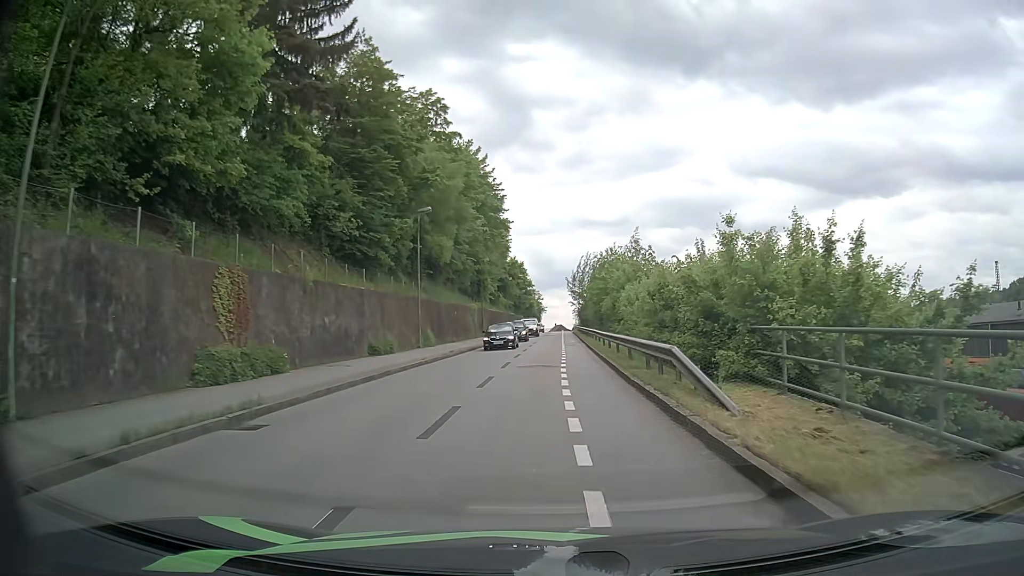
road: residential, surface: asphalt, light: Day
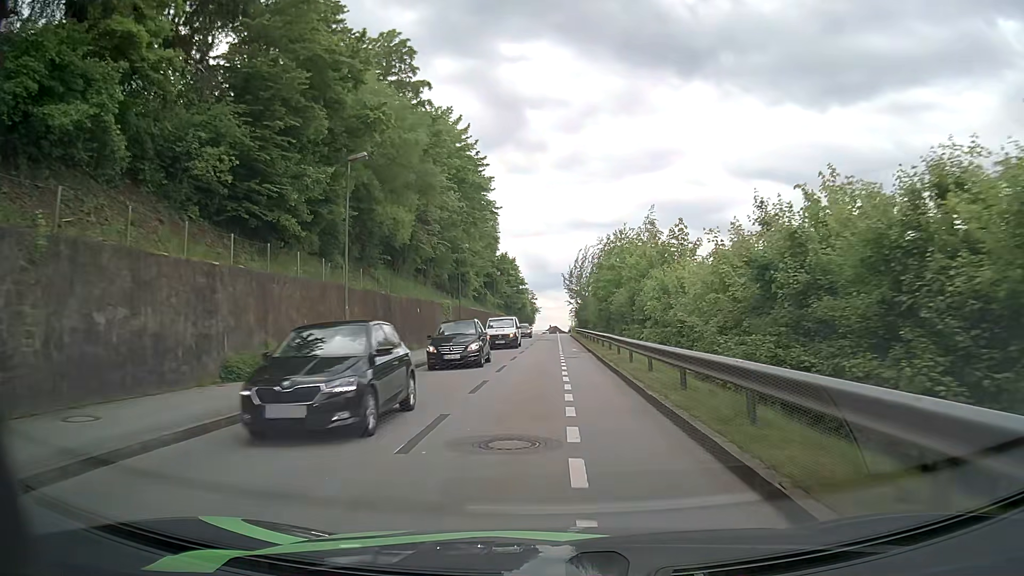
(0.0, +12.9) m; 0°
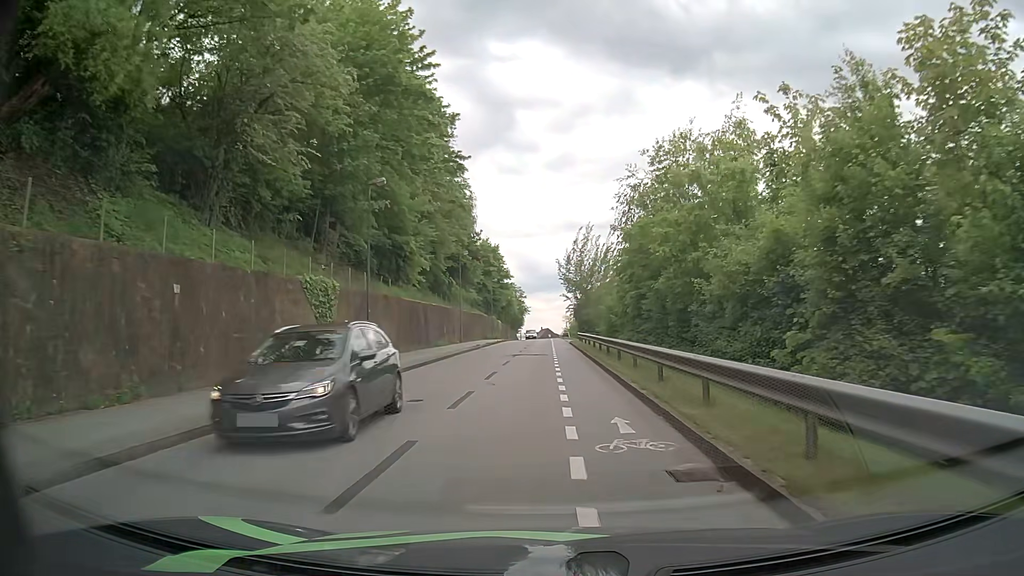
(+0.1, +26.2) m; 0°
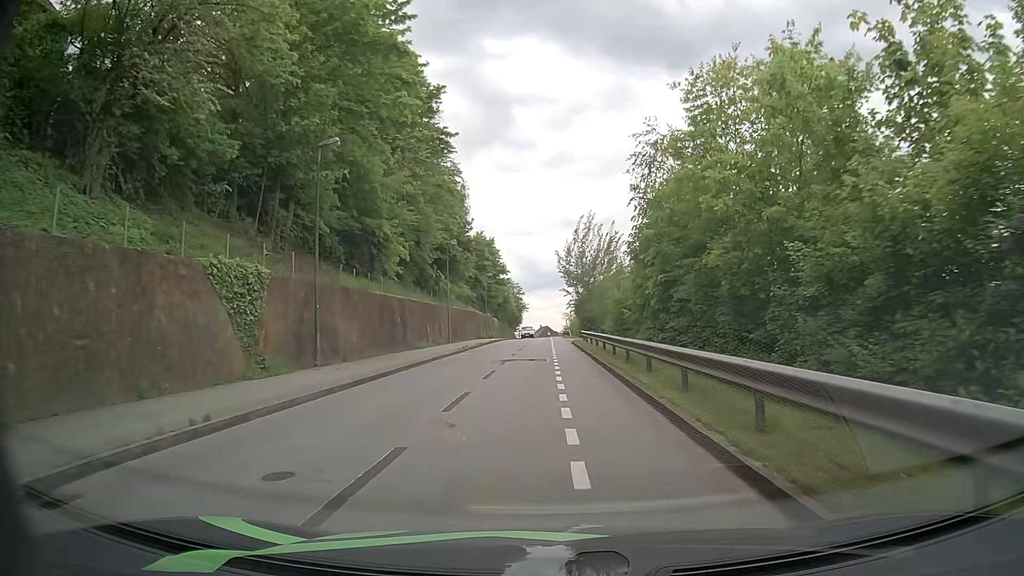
(+0.1, +6.6) m; +1°
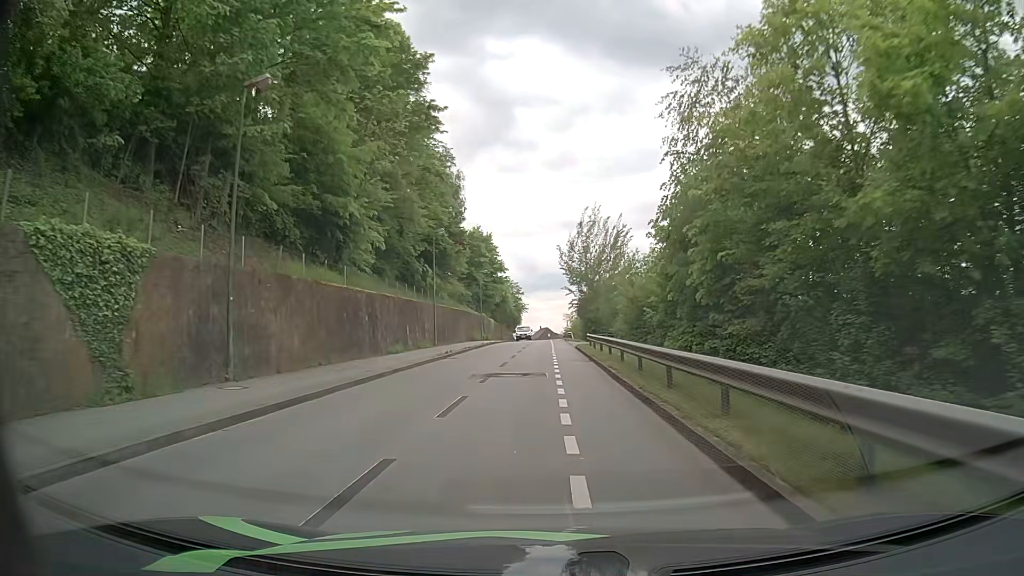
(-0.1, +6.6) m; -1°
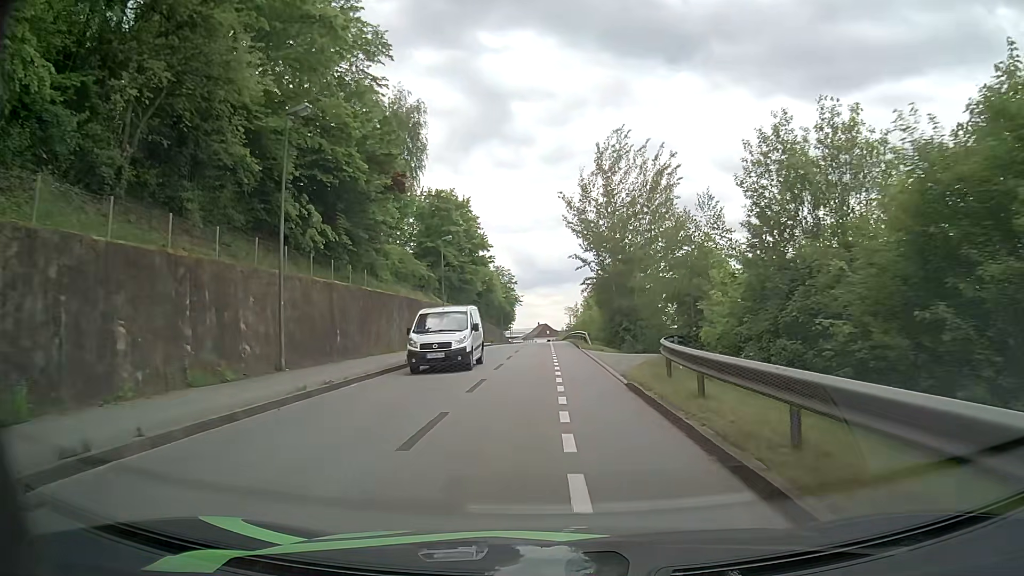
(-0.1, +26.8) m; -1°
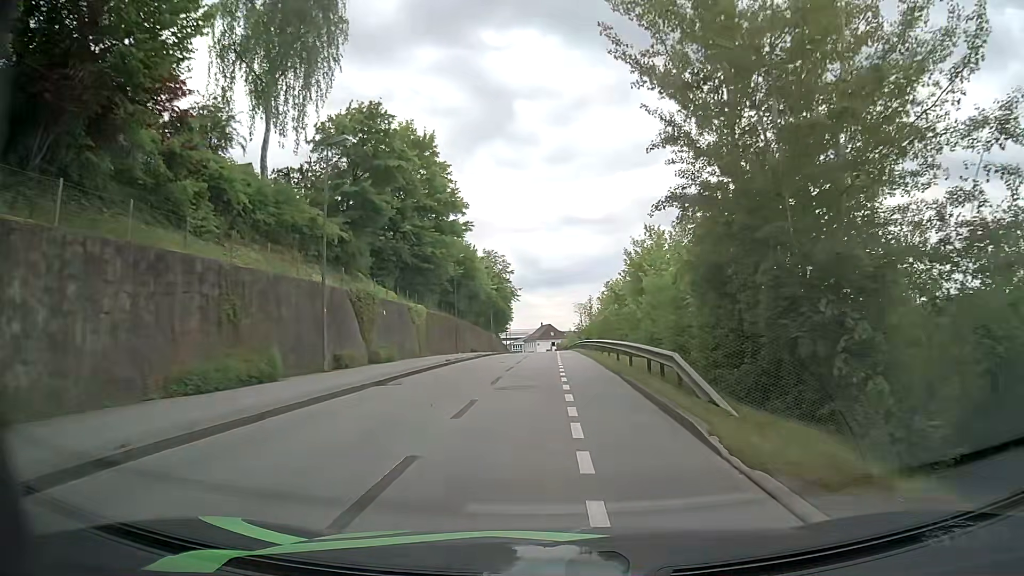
(+0.4, +27.3) m; 0°
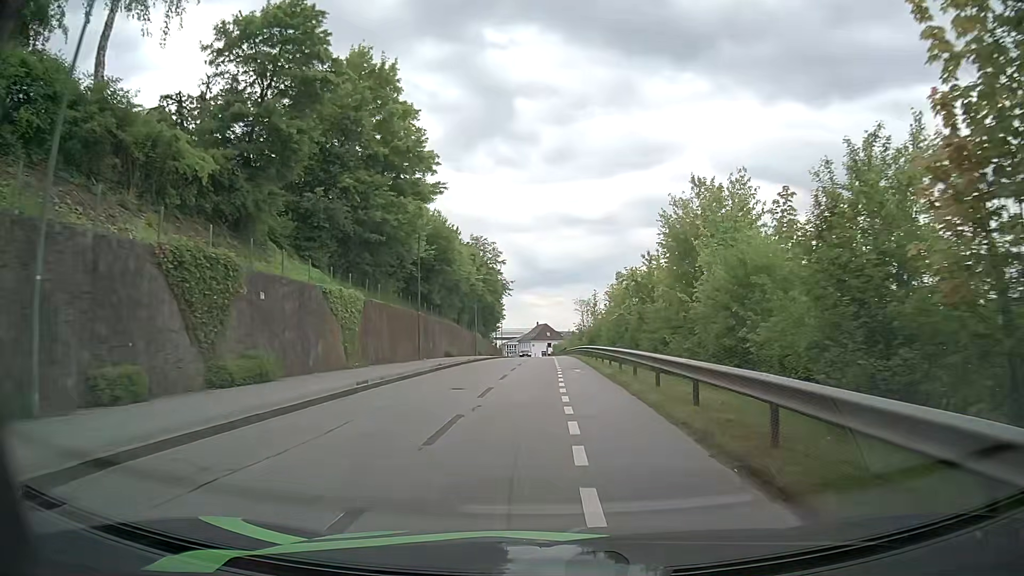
(+0.1, +13.9) m; 0°
(0, +10) (0, +20) (0, +30) (0, +40) (+1, +50) (+1, +60) (+1, +70) (+1, +80) (+1, +90) (+1, +100) m
